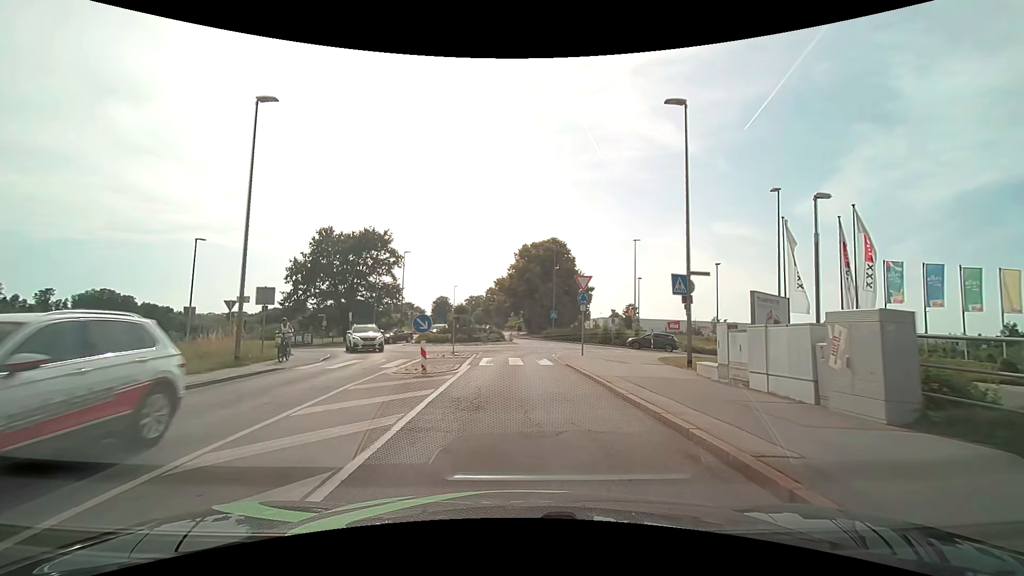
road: tertiary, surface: asphalt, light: Day
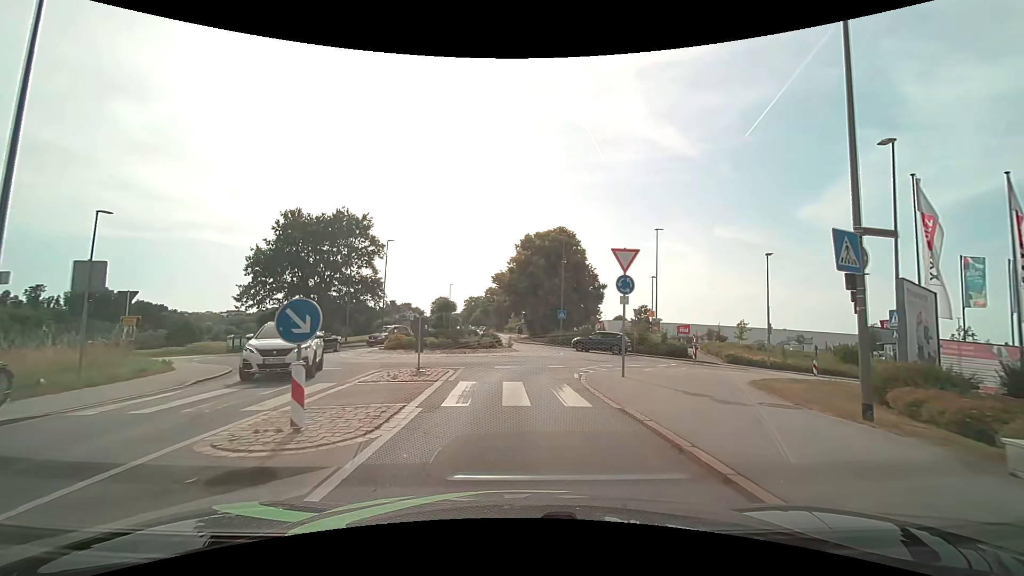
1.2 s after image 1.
(+0.1, +8.7) m; +1°
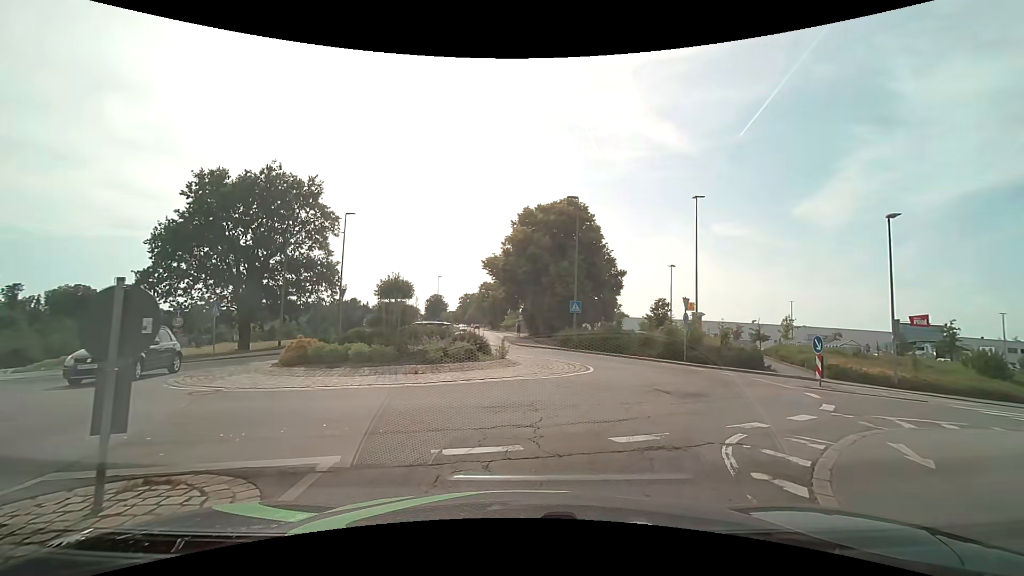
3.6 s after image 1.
(-0.1, +11.6) m; 0°
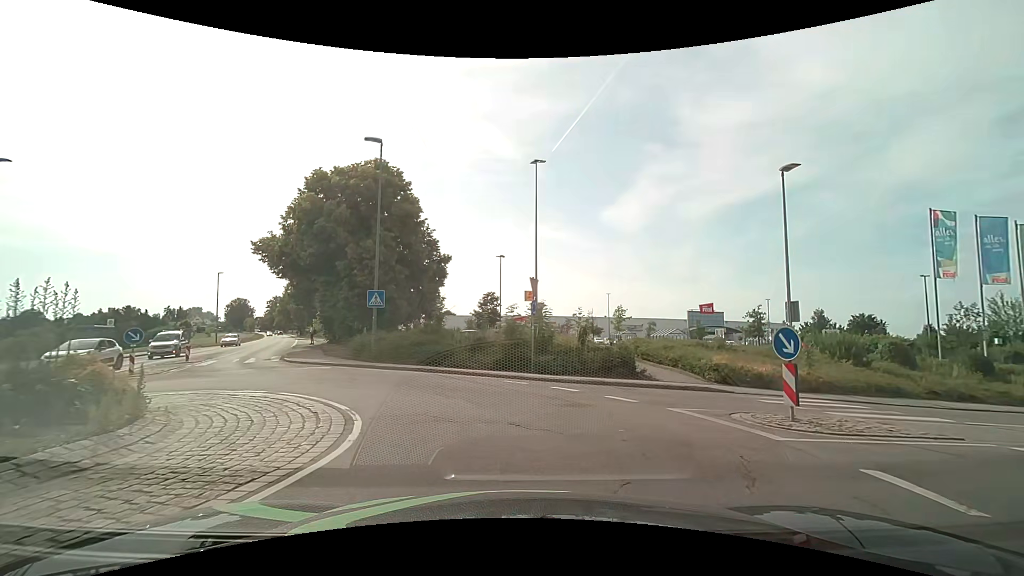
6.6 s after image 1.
(+1.7, +10.0) m; +19°
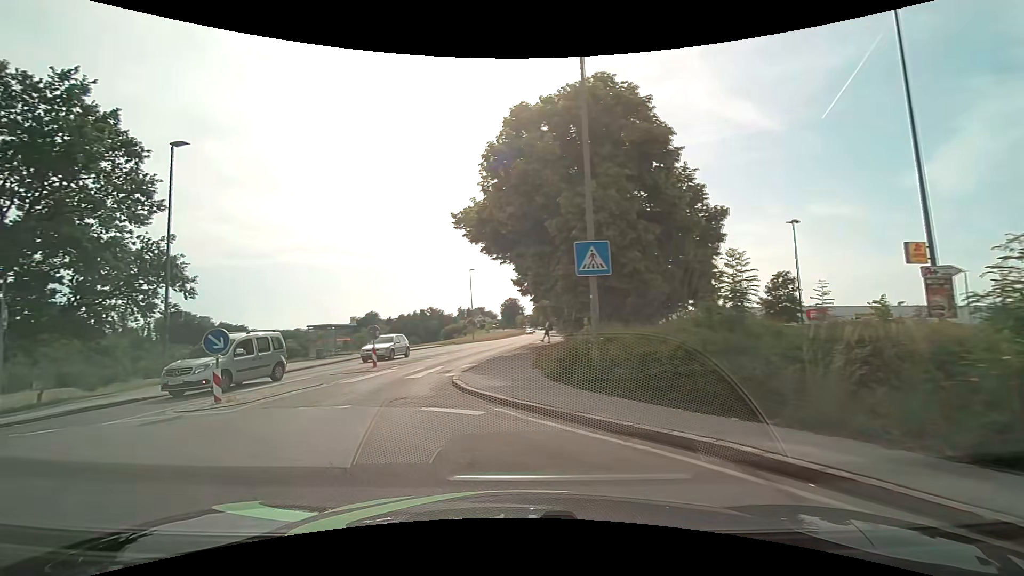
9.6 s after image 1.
(-1.6, +12.1) m; -29°
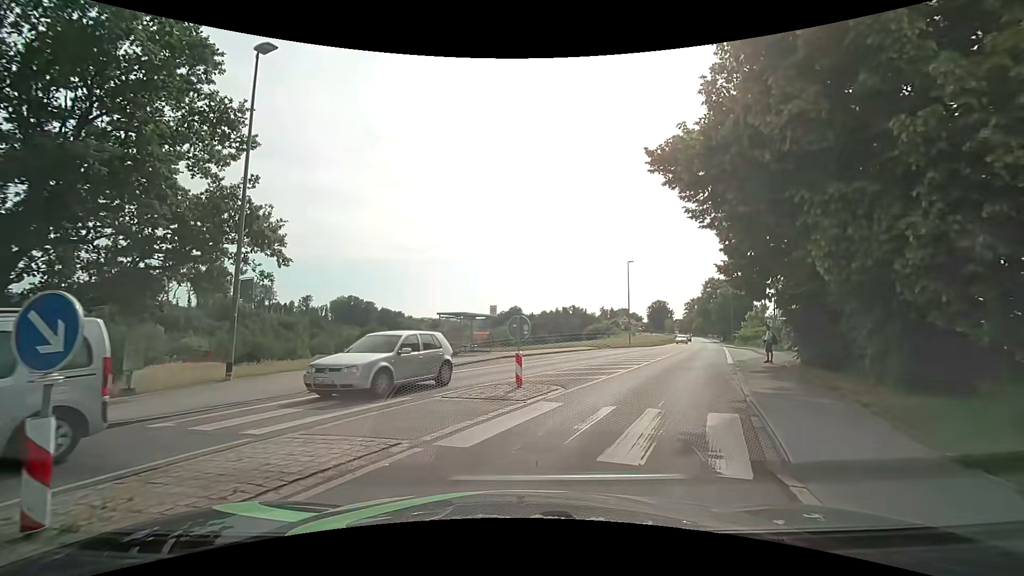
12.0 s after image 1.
(-2.2, +9.2) m; -17°
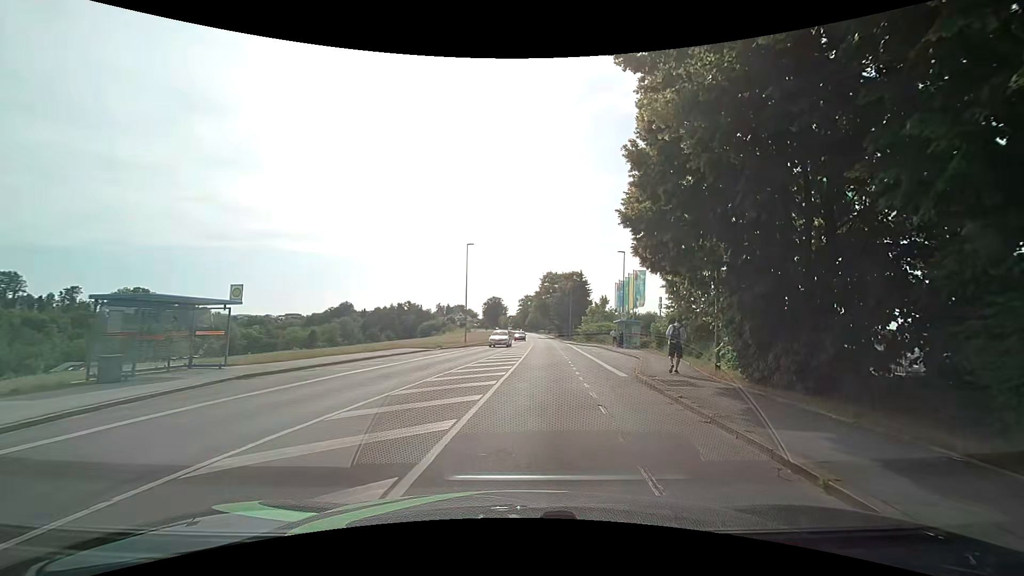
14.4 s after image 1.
(+1.9, +11.5) m; +19°
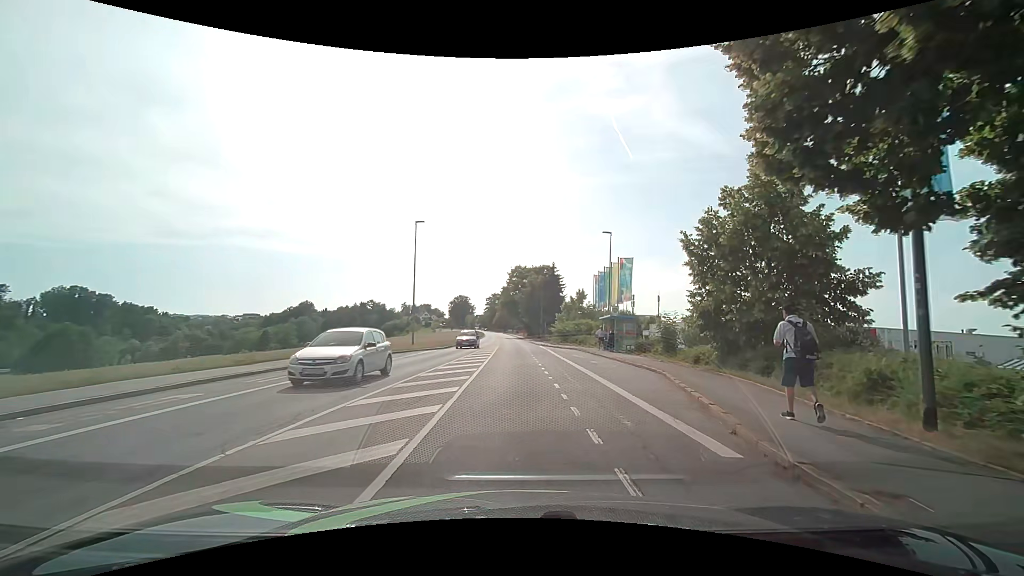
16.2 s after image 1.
(+0.4, +10.4) m; +2°
(0, +10) (+1, +20) (+1, +30) (+1, +40) (+1, +50) (0, +60) (0, +70) (0, +80) (0, +90) (-1, +100) m
